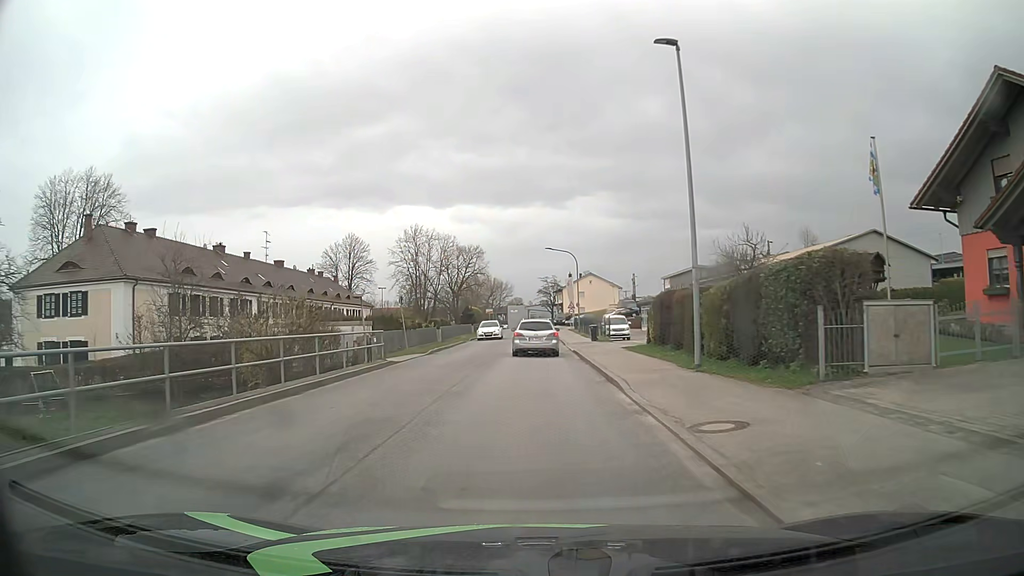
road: unclassified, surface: asphalt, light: Day
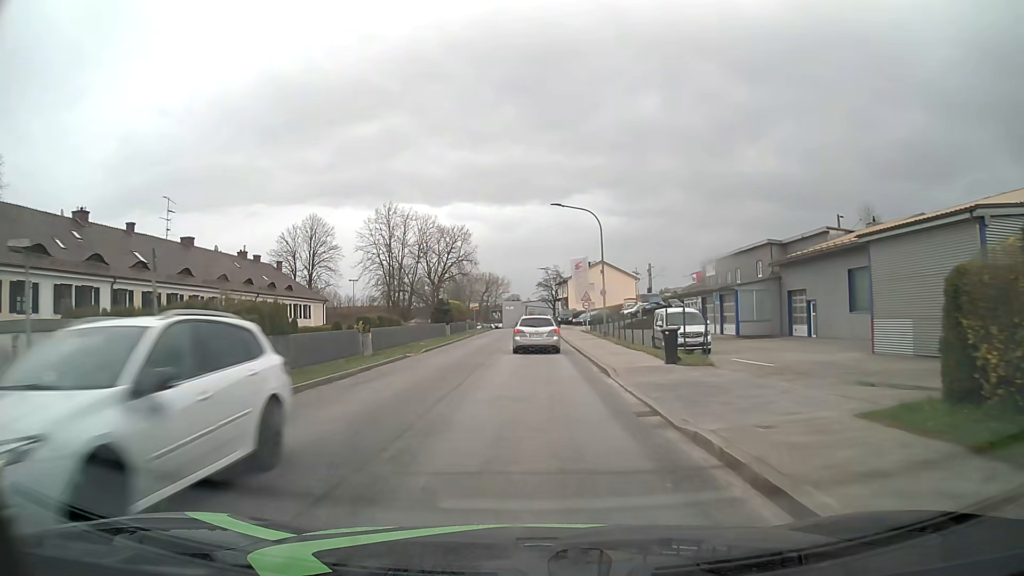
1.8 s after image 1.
(-0.1, +21.8) m; 0°
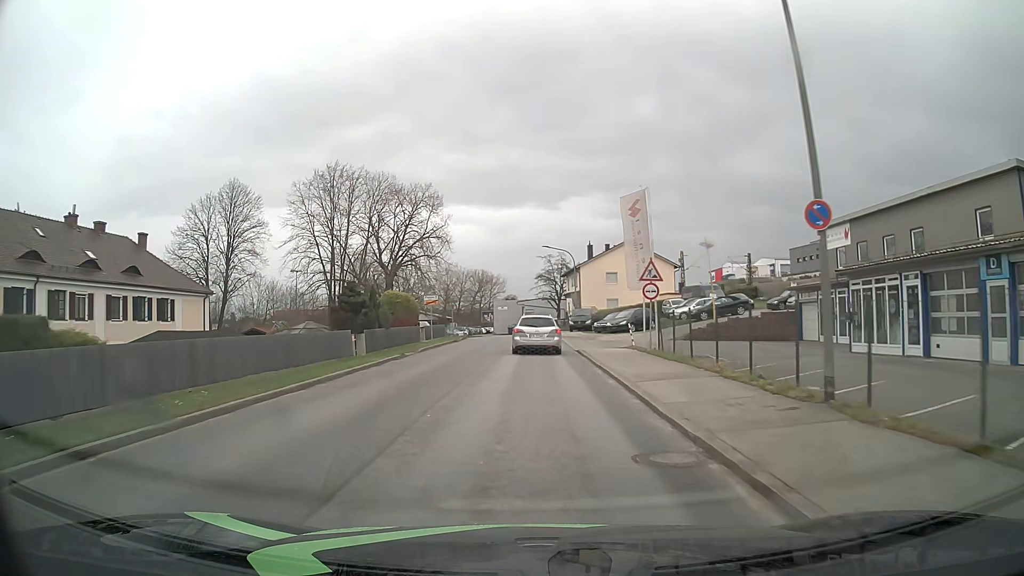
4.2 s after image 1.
(0.0, +28.8) m; 0°
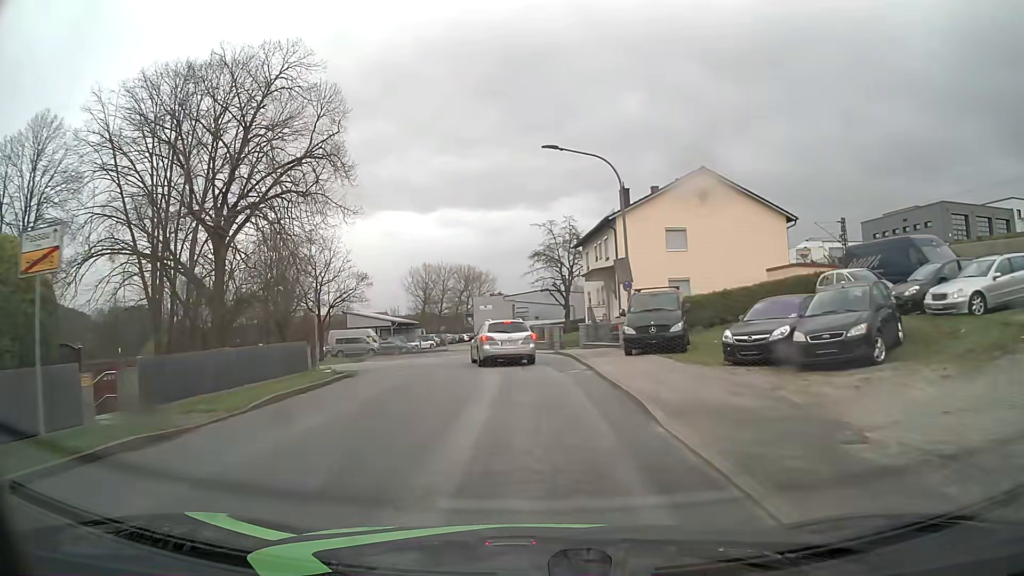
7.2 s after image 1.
(+0.1, +34.1) m; 0°
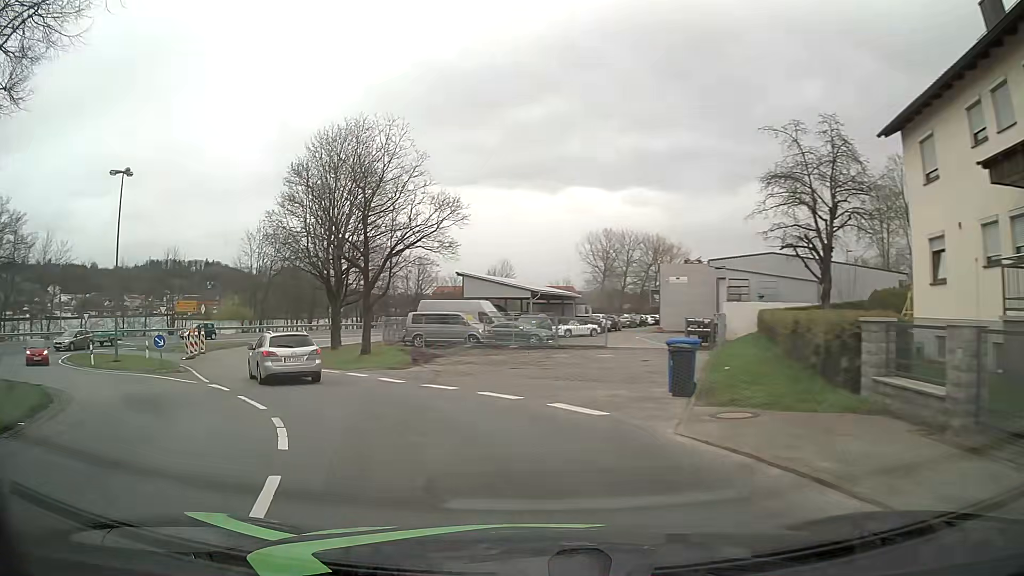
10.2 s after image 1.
(-1.7, +27.9) m; -15°
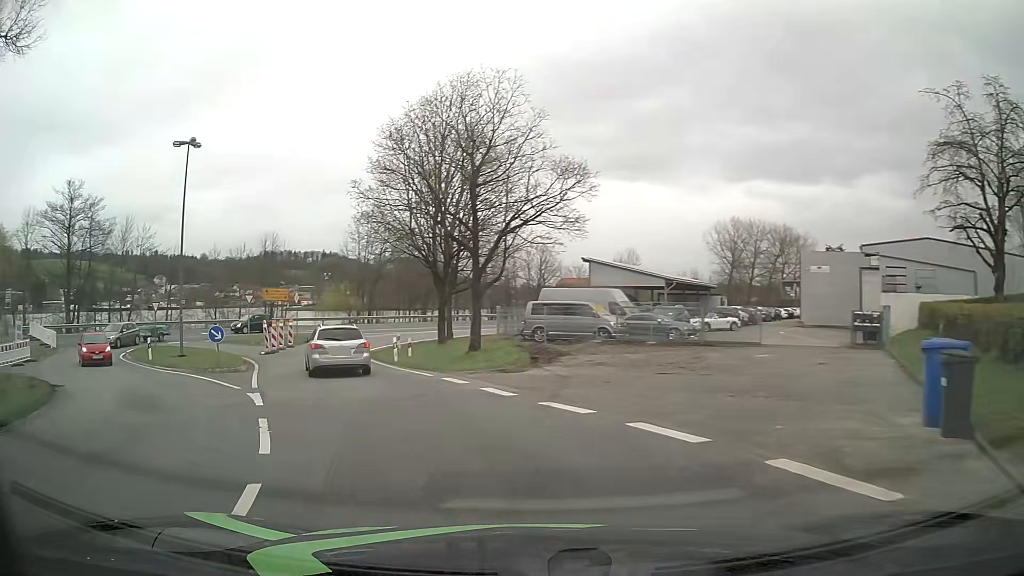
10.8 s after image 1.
(-0.4, +5.3) m; -11°
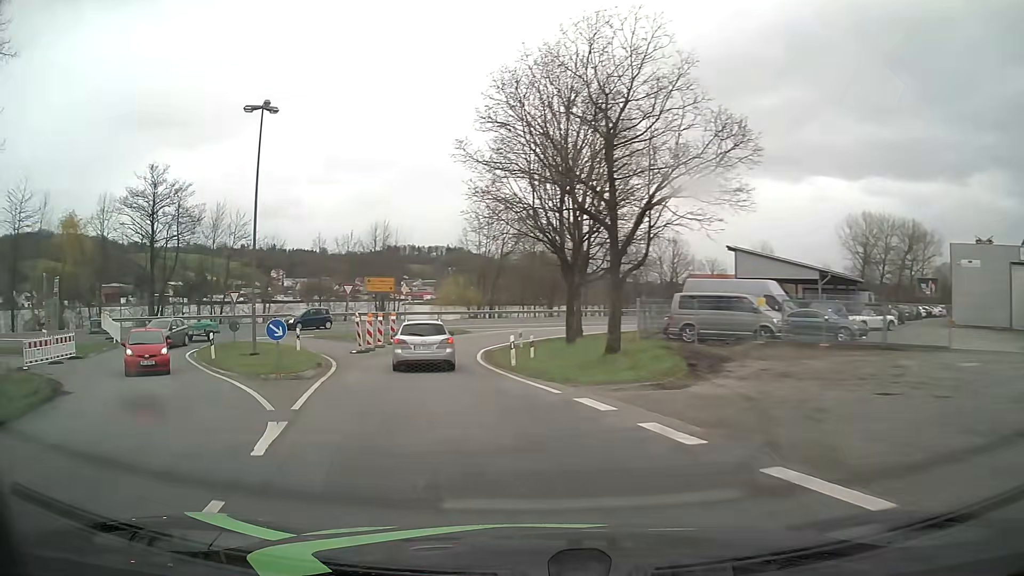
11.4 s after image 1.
(-0.5, +5.5) m; -10°
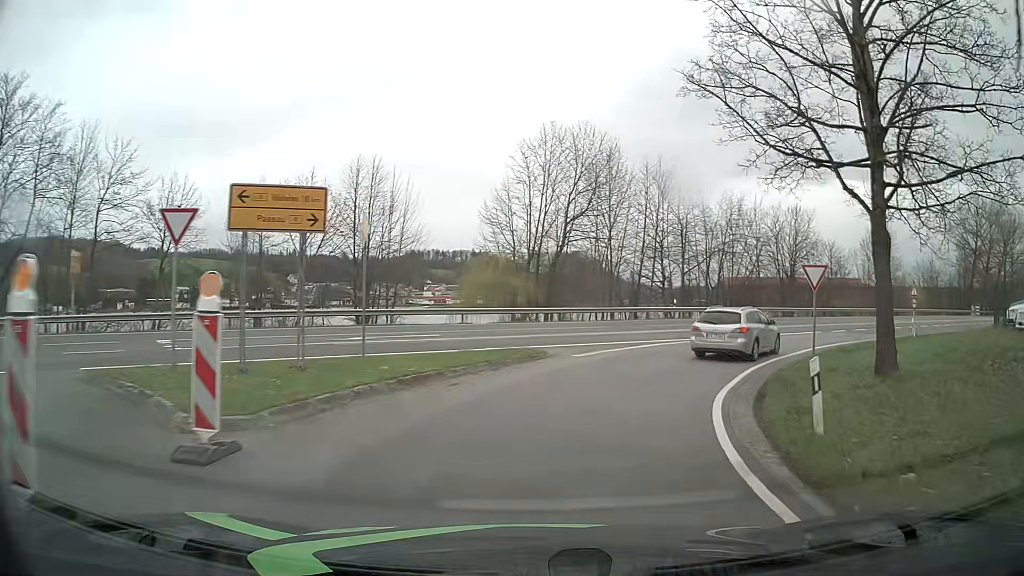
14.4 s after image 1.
(-4.5, +28.3) m; -3°
(+1, +10) (+4, +19) (+10, +27) (+18, +34) (+26, +40) (+34, +46) (+42, +52) (+50, +58) (+58, +63) (+66, +69) m
